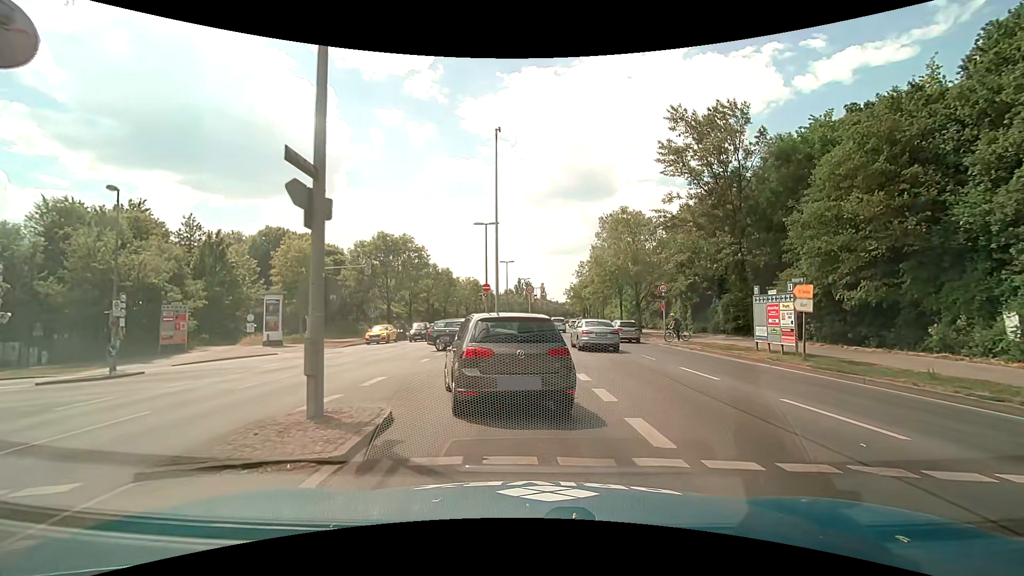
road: primary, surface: asphalt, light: Day
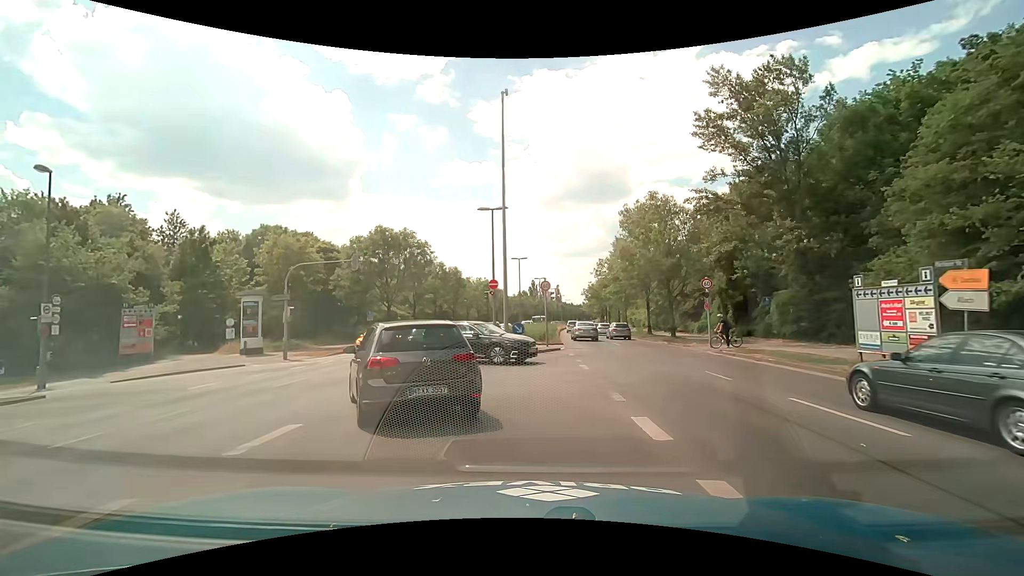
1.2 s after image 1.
(0.0, +5.7) m; -1°
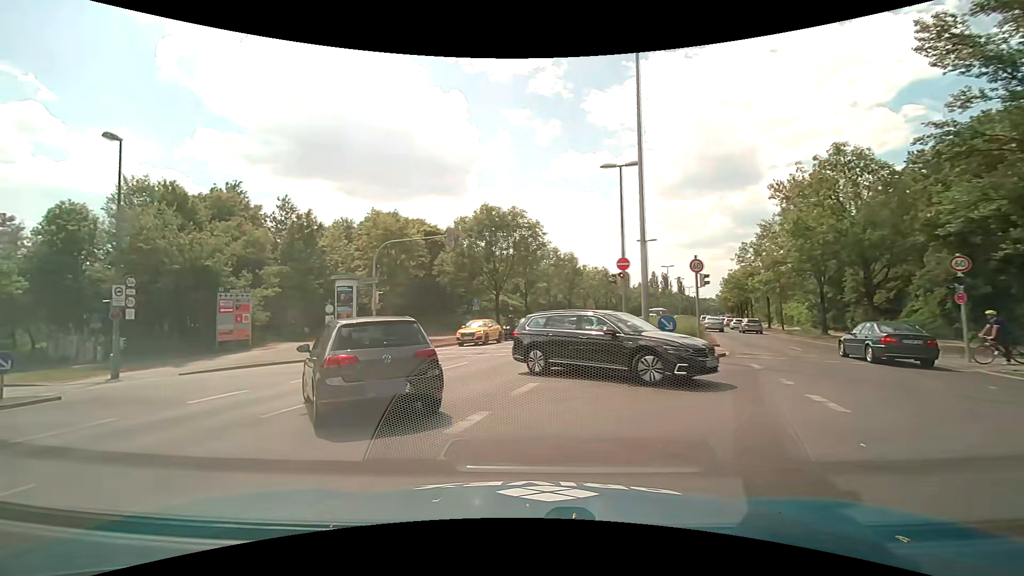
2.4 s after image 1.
(-0.7, +6.5) m; -13°
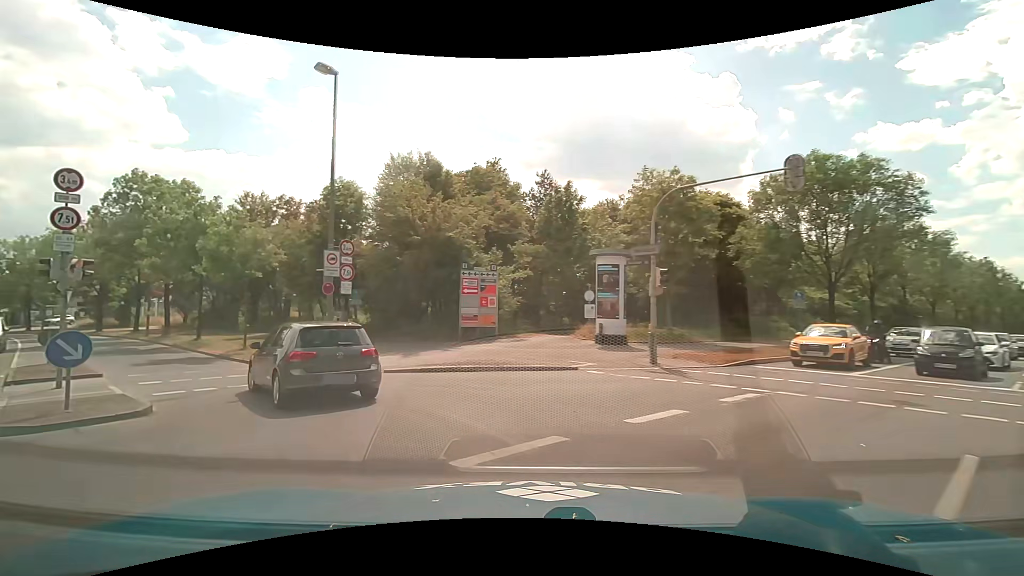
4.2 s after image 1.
(-2.5, +9.6) m; -28°
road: secondary
